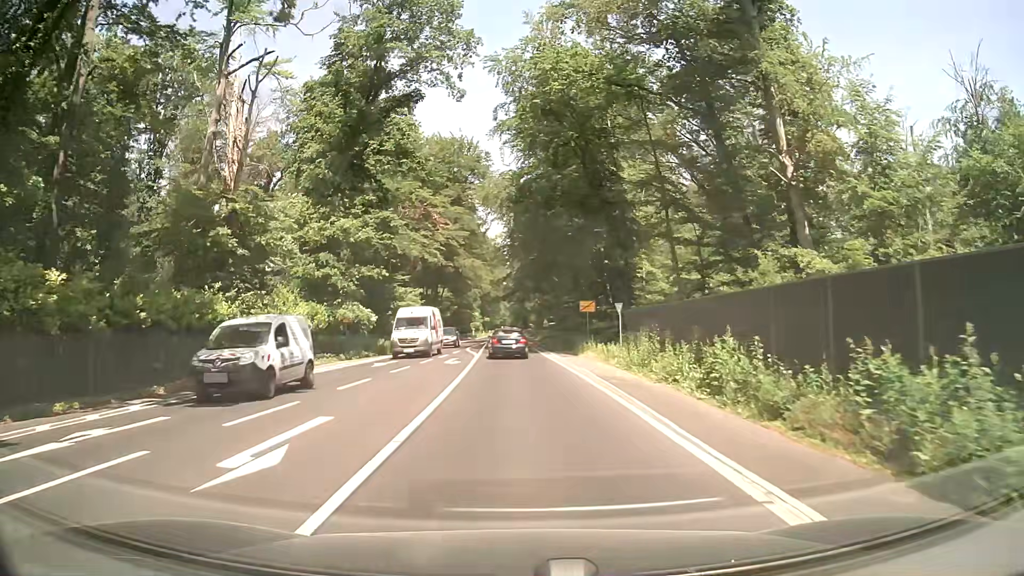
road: secondary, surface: asphalt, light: Day
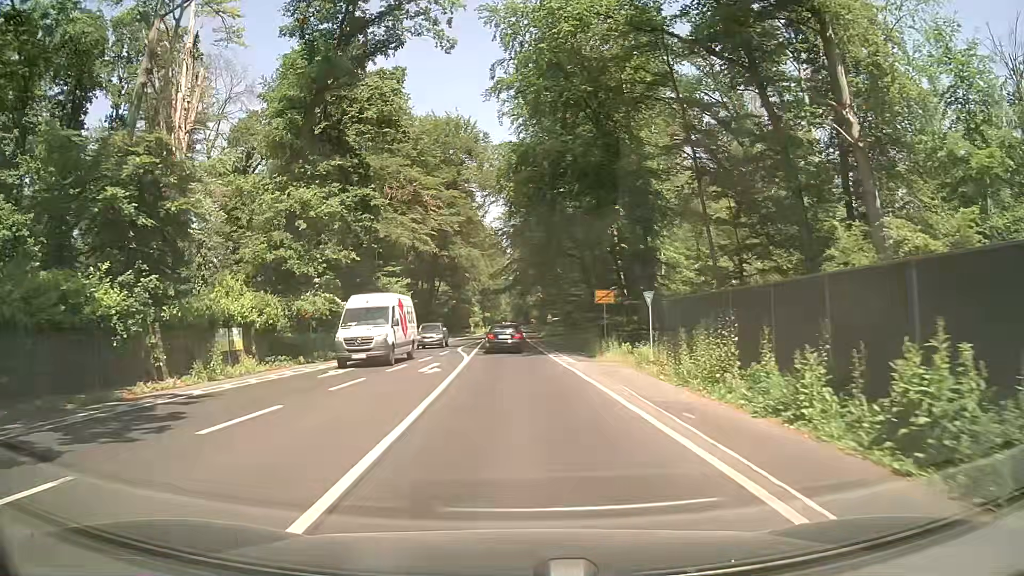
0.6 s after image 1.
(0.0, +7.4) m; 0°
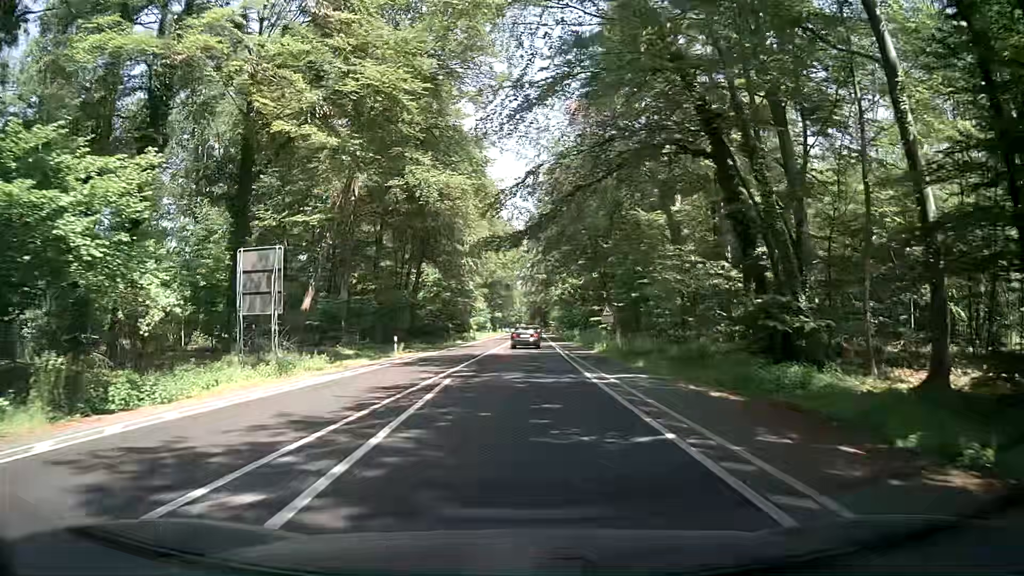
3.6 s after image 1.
(-0.6, +39.4) m; -1°
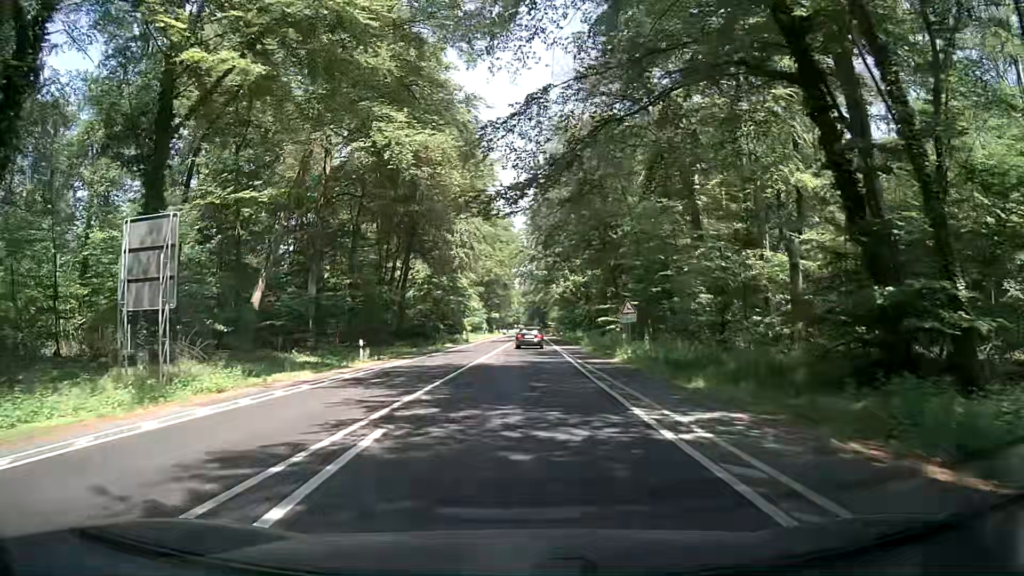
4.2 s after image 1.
(0.0, +8.5) m; -1°
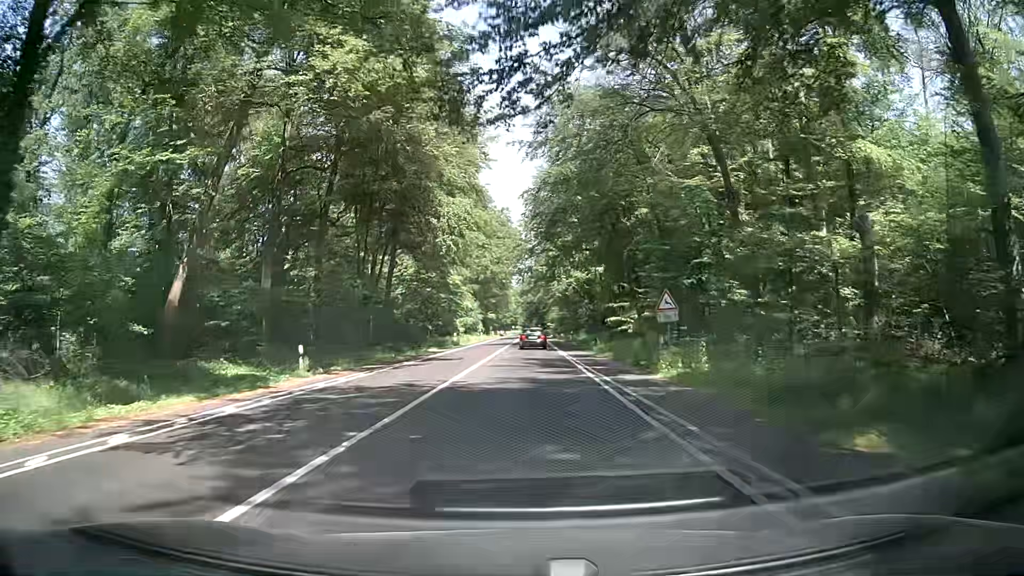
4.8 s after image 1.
(+0.1, +8.8) m; +1°
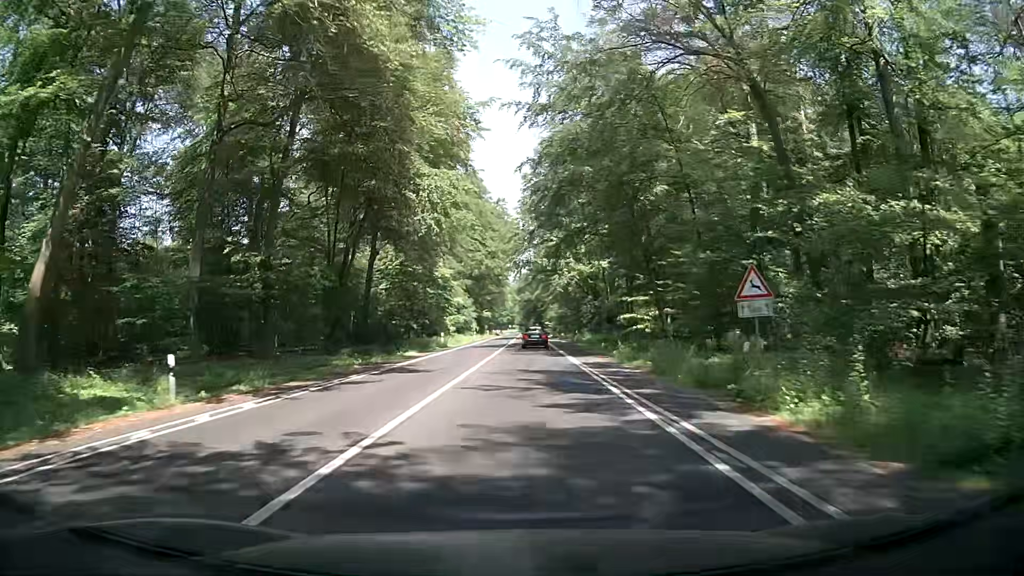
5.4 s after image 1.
(-0.1, +9.1) m; 0°
